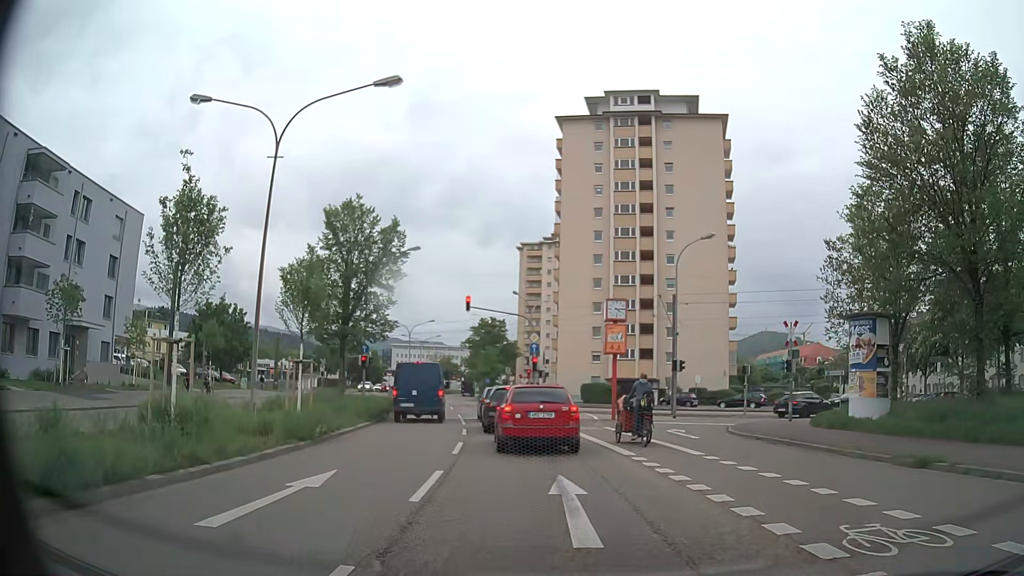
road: secondary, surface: asphalt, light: Day
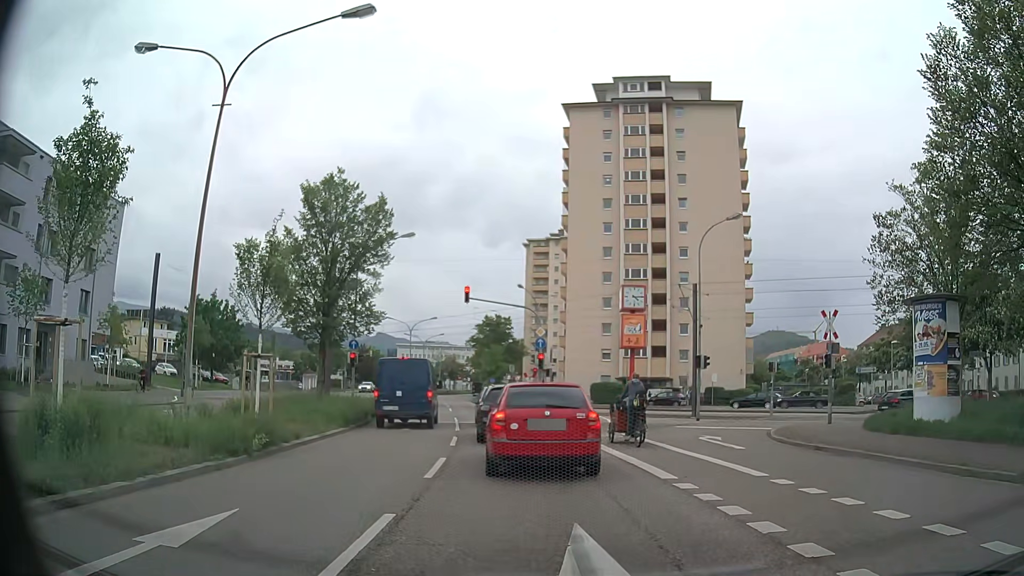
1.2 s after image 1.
(0.0, +3.6) m; 0°
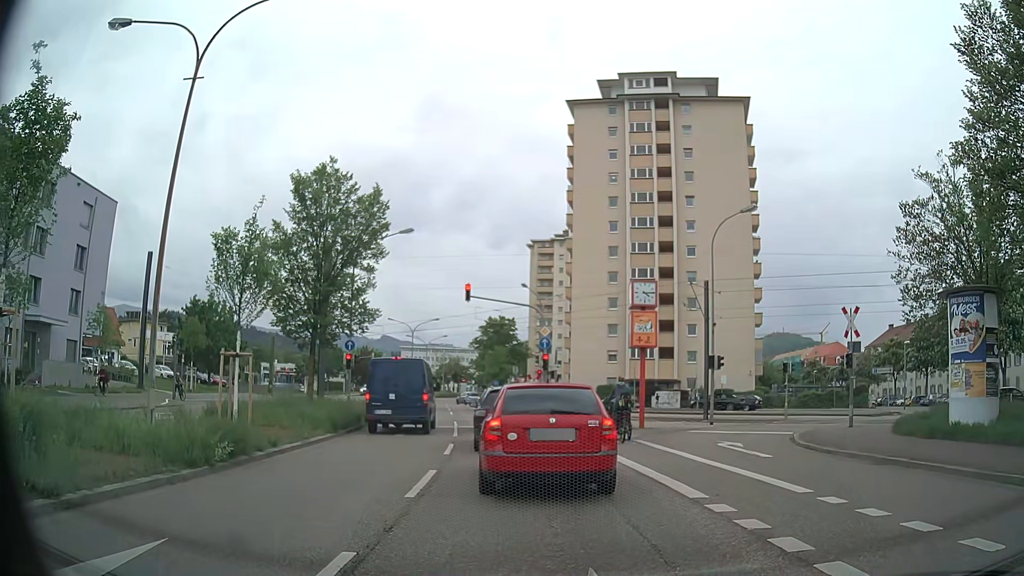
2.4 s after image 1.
(0.0, +1.5) m; -2°
(0, +10) (-1, +20) (-2, +30) (-3, +40) (-5, +50) (-6, +60) (-8, +69) (-9, +79) (-11, +89) (-12, +99) m
